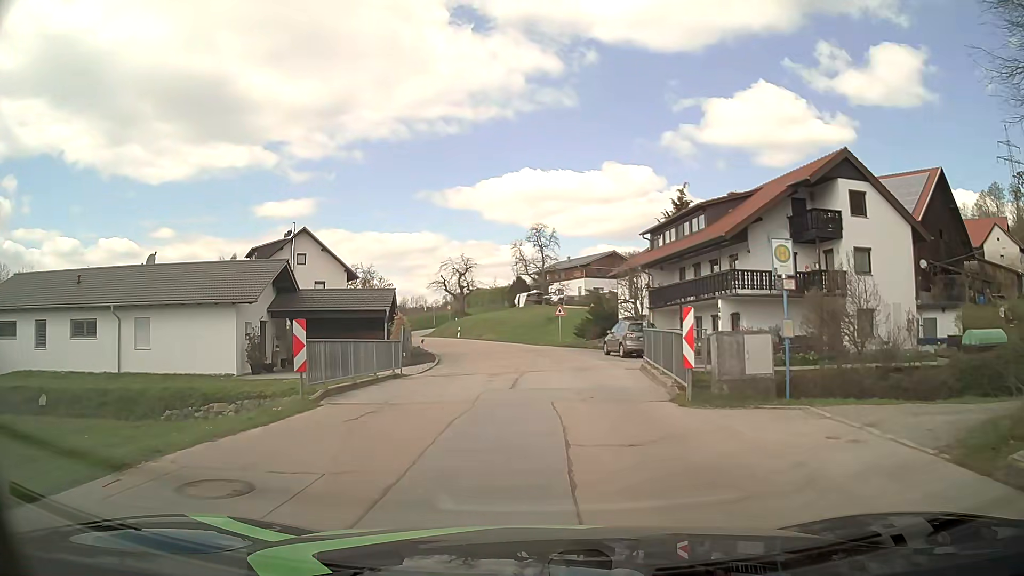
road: tertiary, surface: asphalt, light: Day
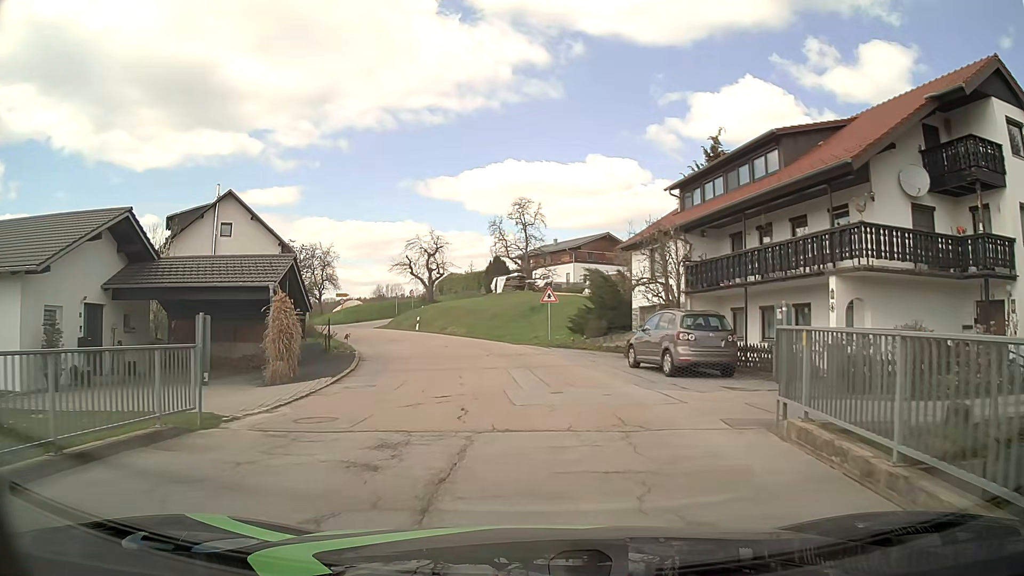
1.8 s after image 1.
(+0.3, +13.1) m; +1°
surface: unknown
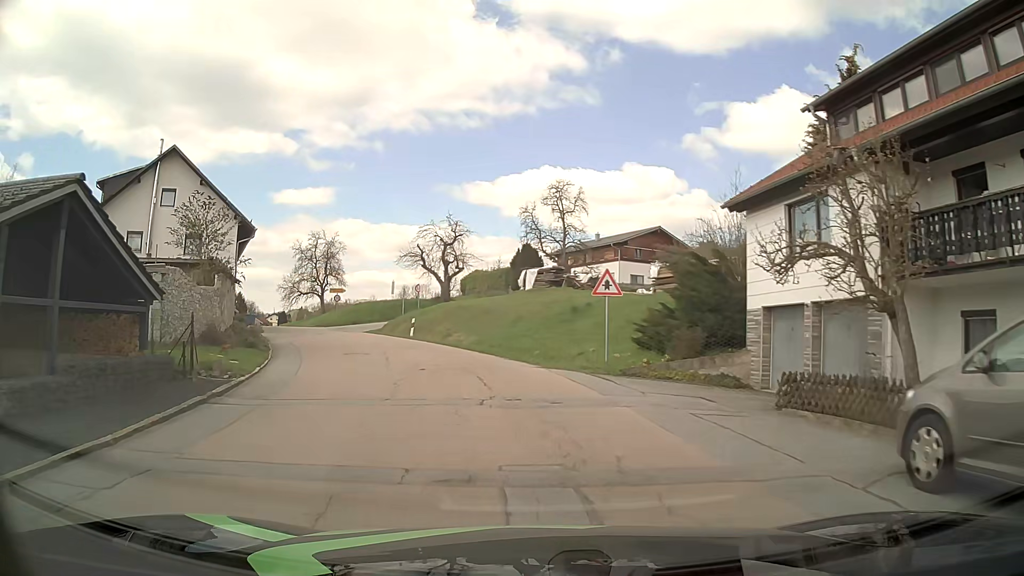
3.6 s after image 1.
(0.0, +13.4) m; -3°
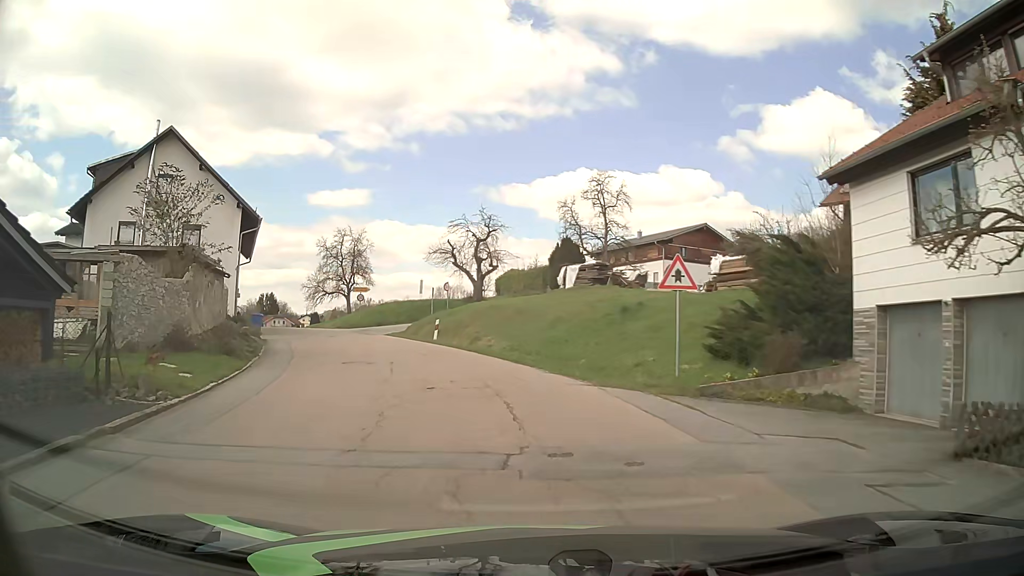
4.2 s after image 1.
(-0.1, +4.4) m; -2°
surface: asphalt
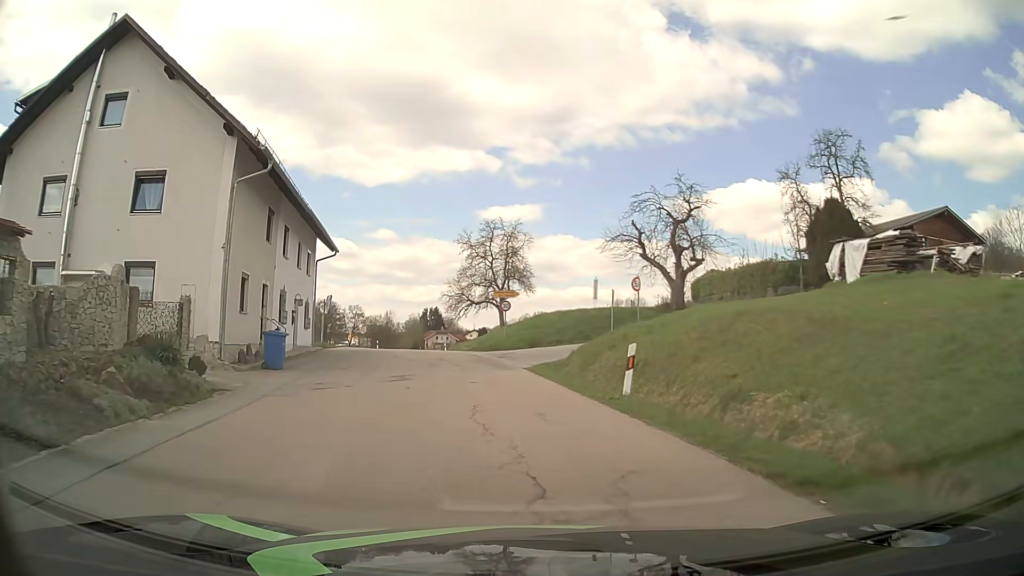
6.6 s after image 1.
(-2.4, +17.3) m; -15°
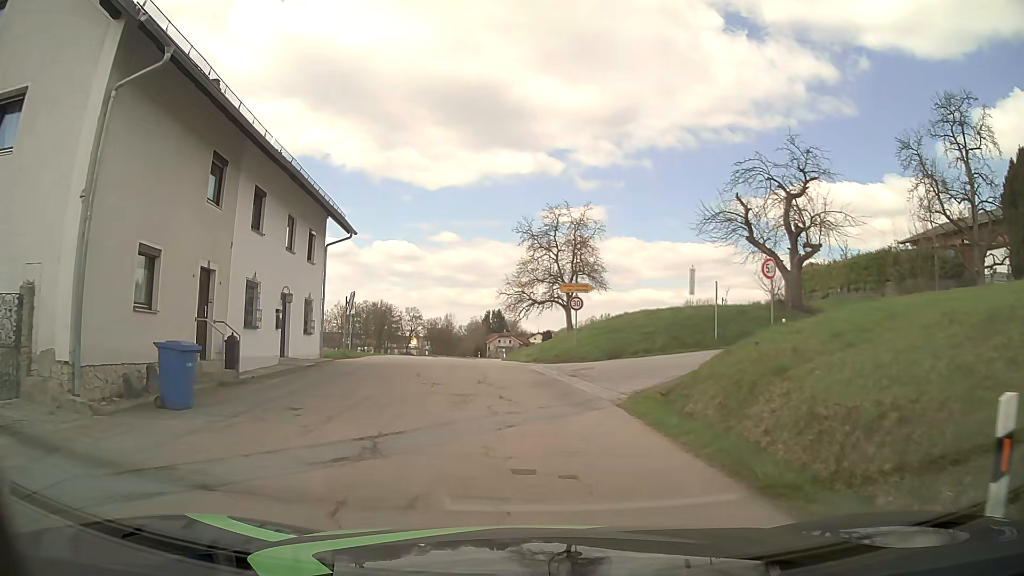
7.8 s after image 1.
(-0.5, +8.7) m; -6°
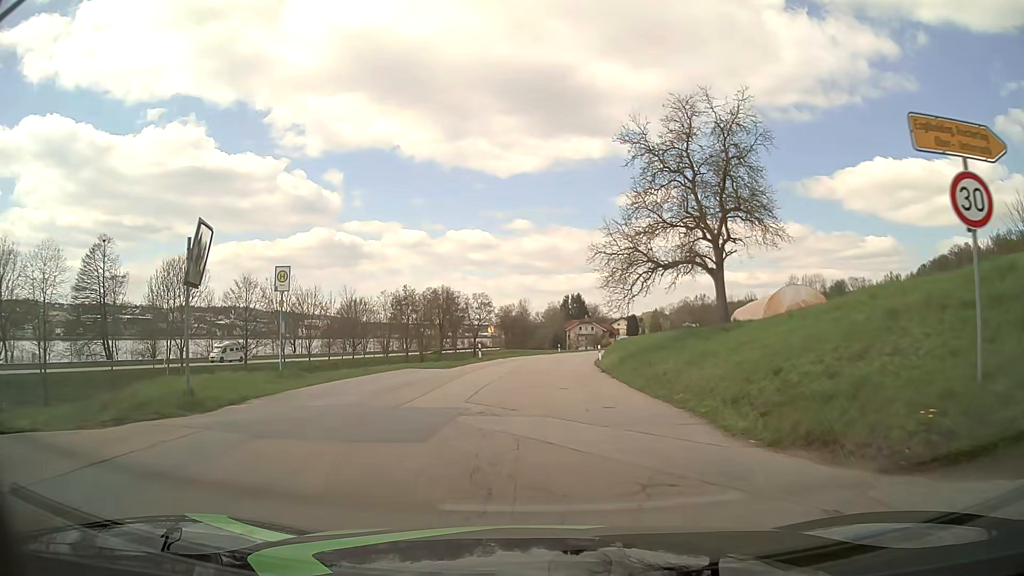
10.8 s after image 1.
(-1.7, +22.3) m; -7°
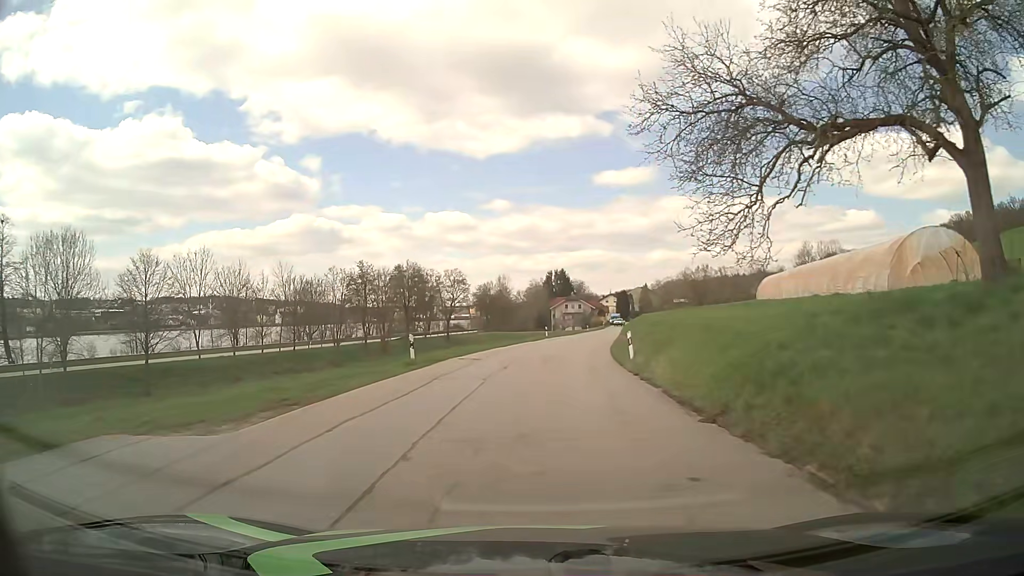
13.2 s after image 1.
(+0.4, +18.5) m; +2°
